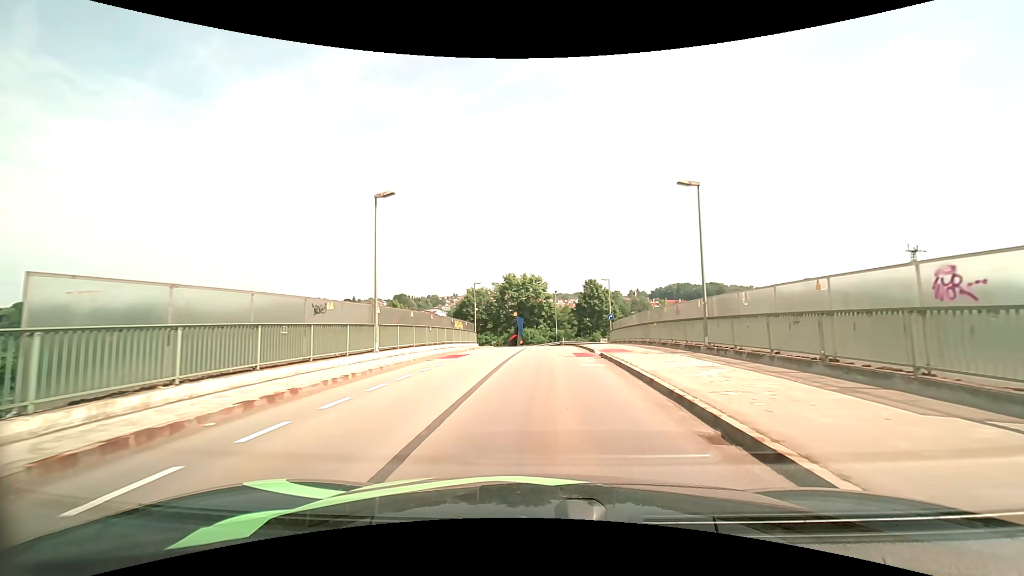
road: unclassified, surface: asphalt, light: Day
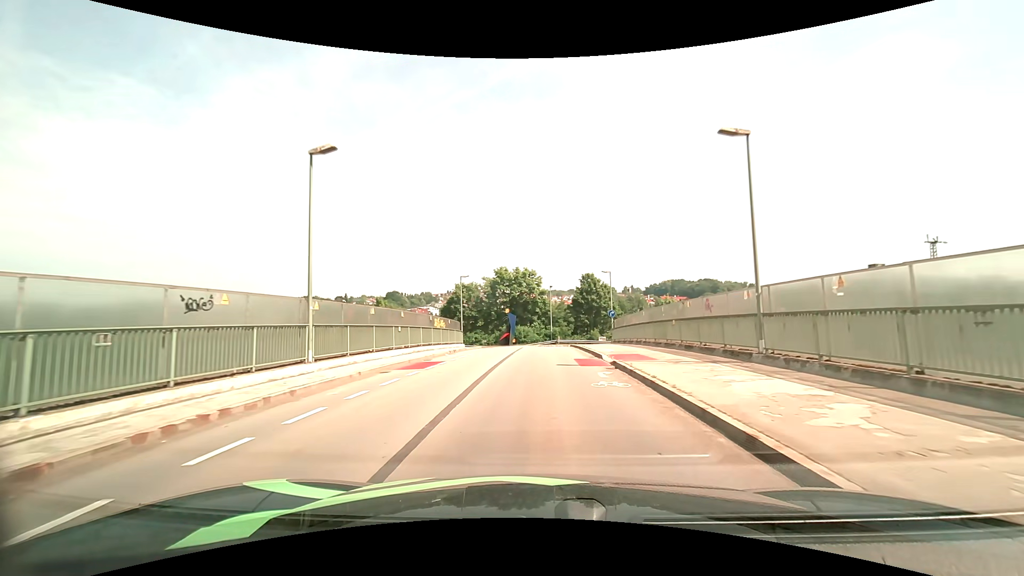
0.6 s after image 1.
(0.0, +5.1) m; +1°
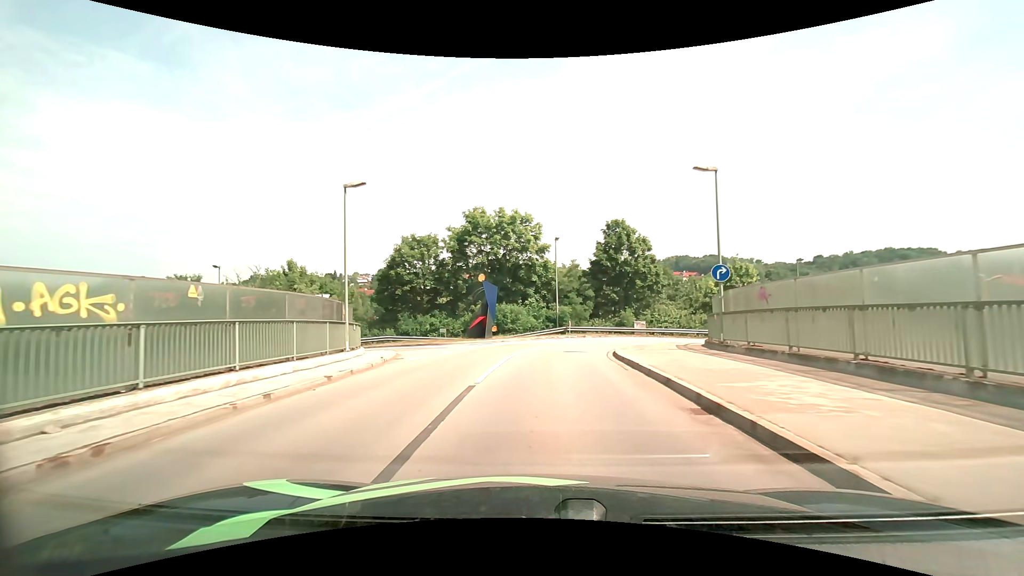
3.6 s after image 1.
(+0.1, +26.3) m; 0°
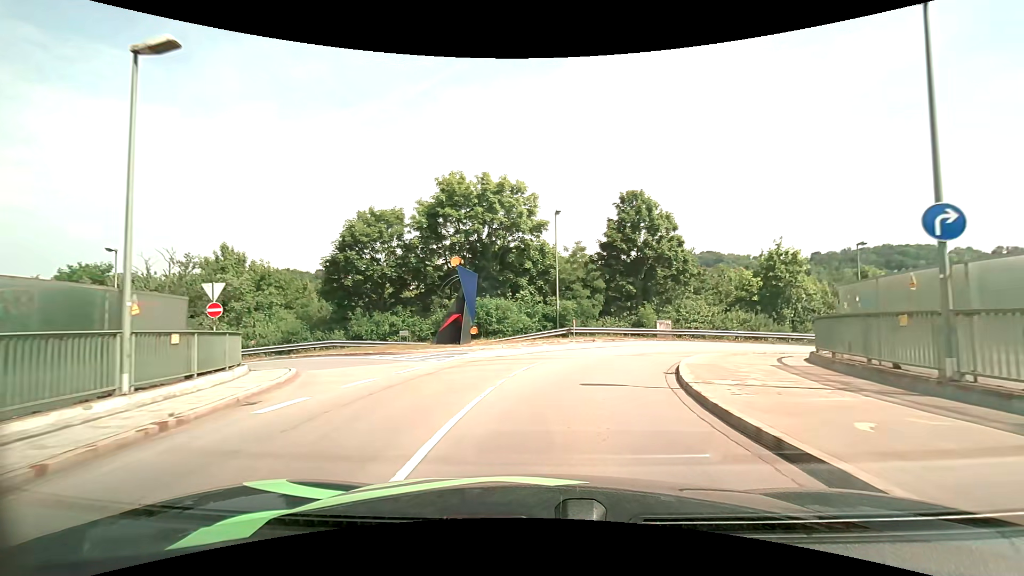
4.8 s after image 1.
(0.0, +9.5) m; +1°
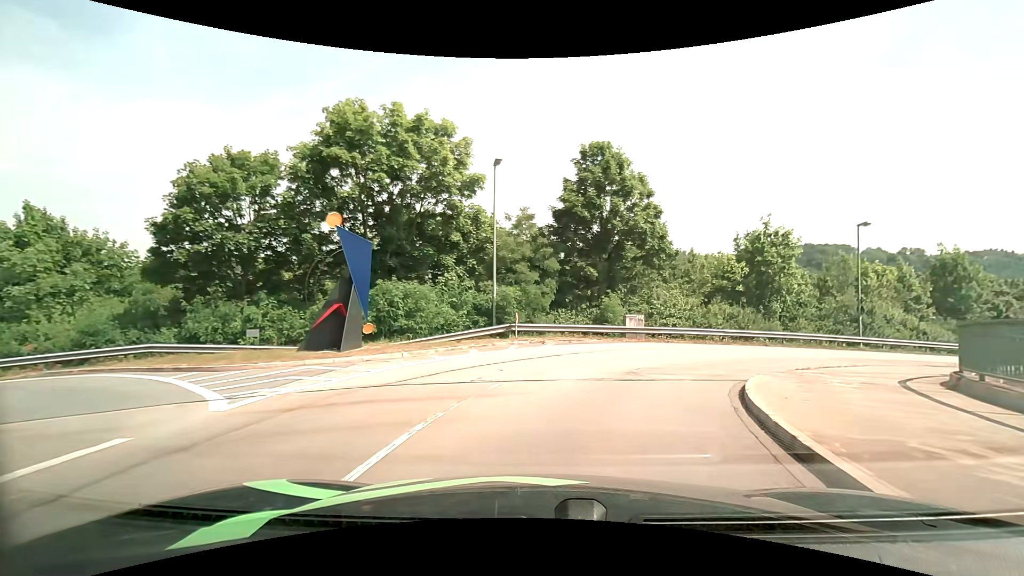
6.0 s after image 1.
(+0.4, +8.9) m; +7°
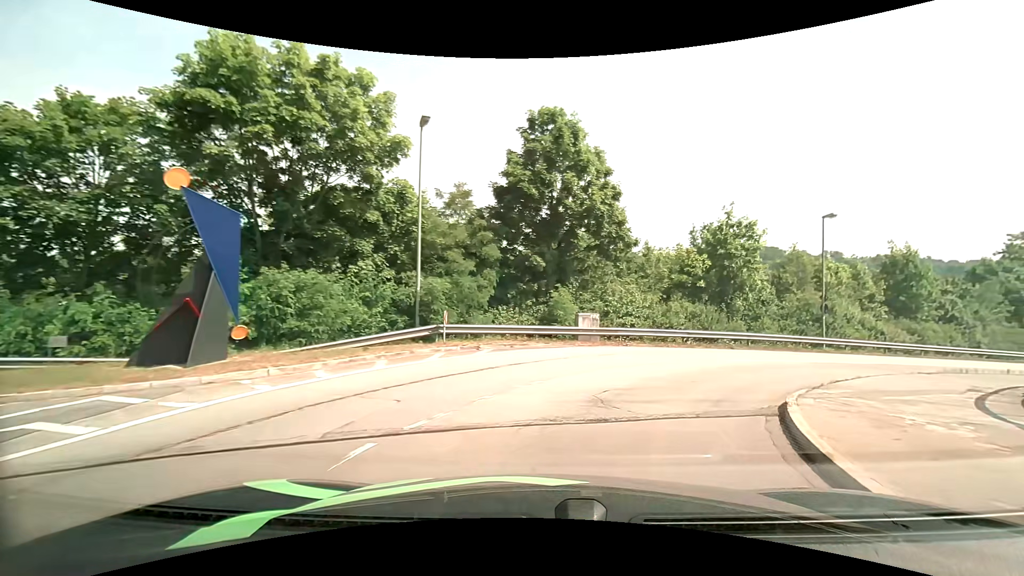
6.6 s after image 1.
(+0.2, +4.3) m; +5°
(+2, +10) (+7, +18) (+15, +24) (+24, +29) (+33, +34) (+41, +39) (+50, +44) (+59, +49) (+68, +53) (+76, +58) m
